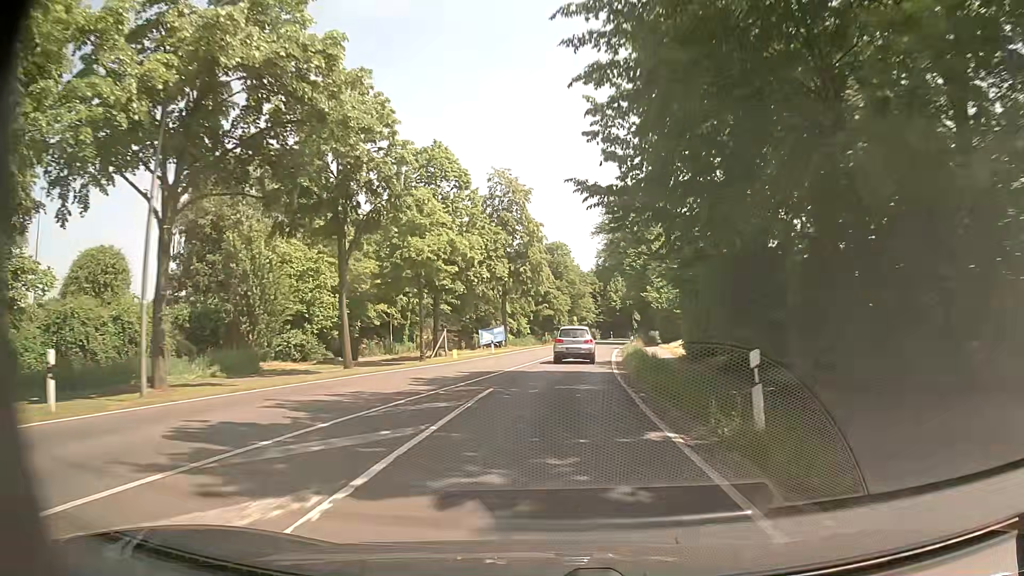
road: primary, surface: asphalt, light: Day
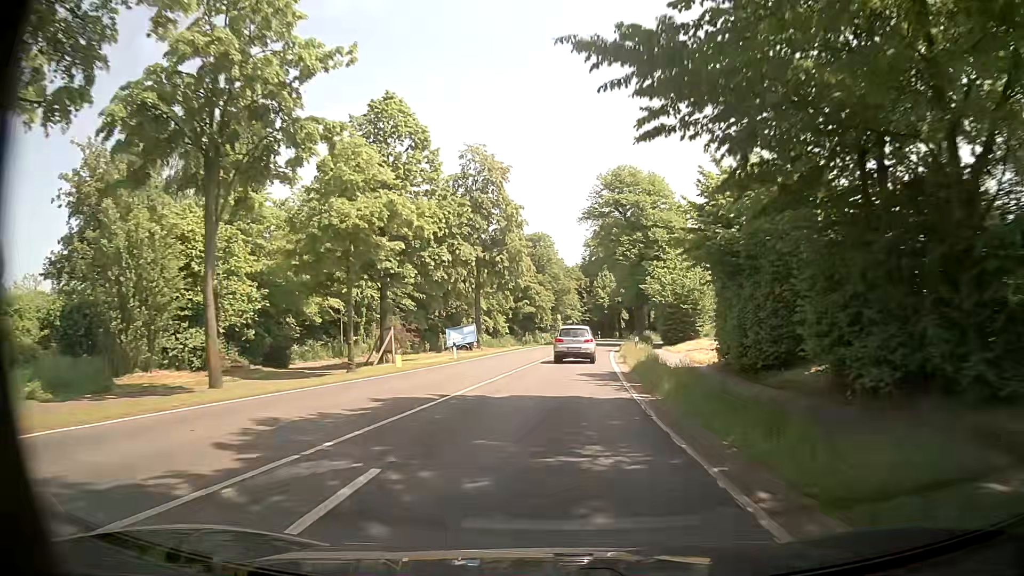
(+0.1, +9.9) m; +1°
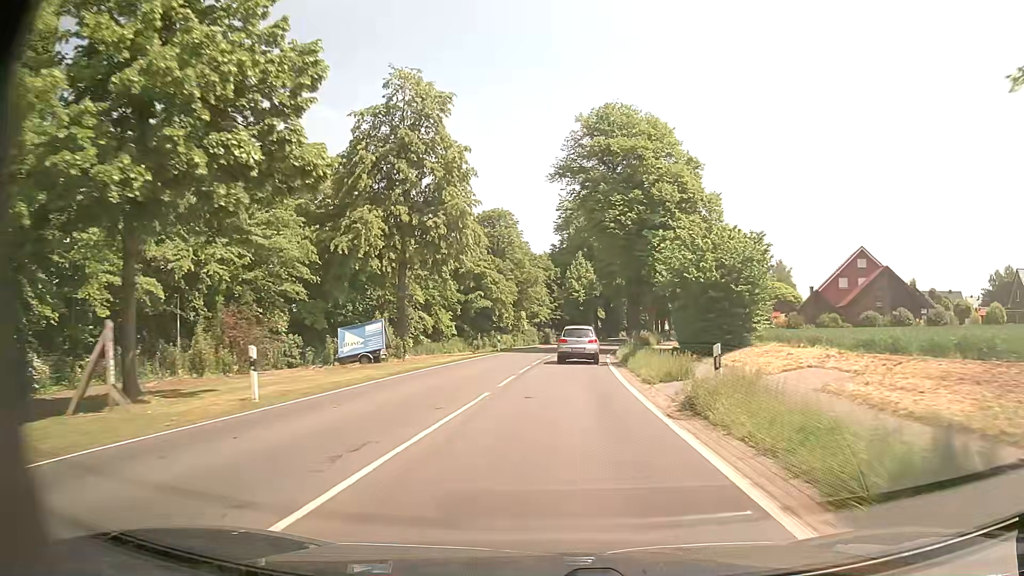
(+0.6, +20.0) m; +3°
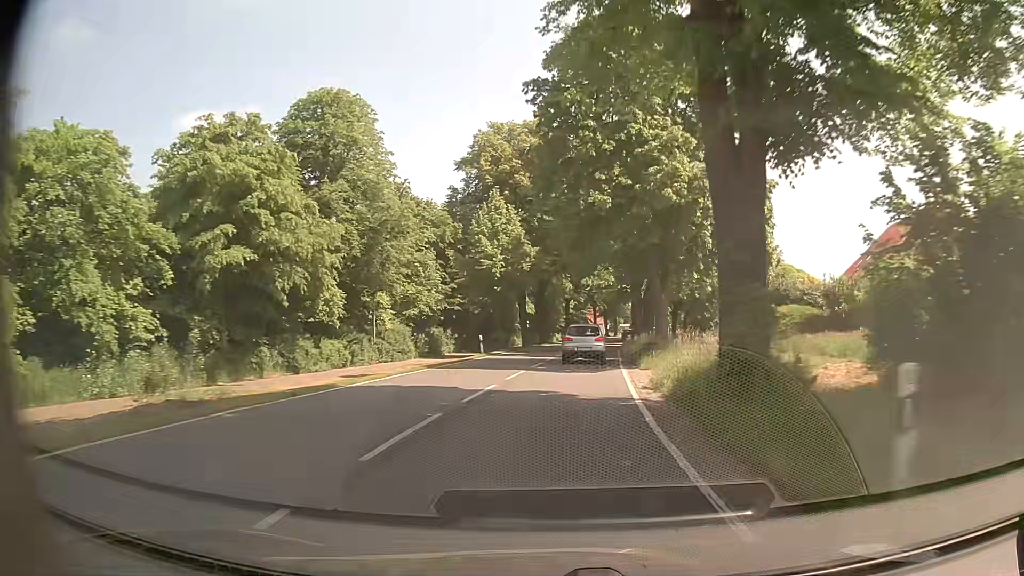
(+2.4, +40.3) m; +7°
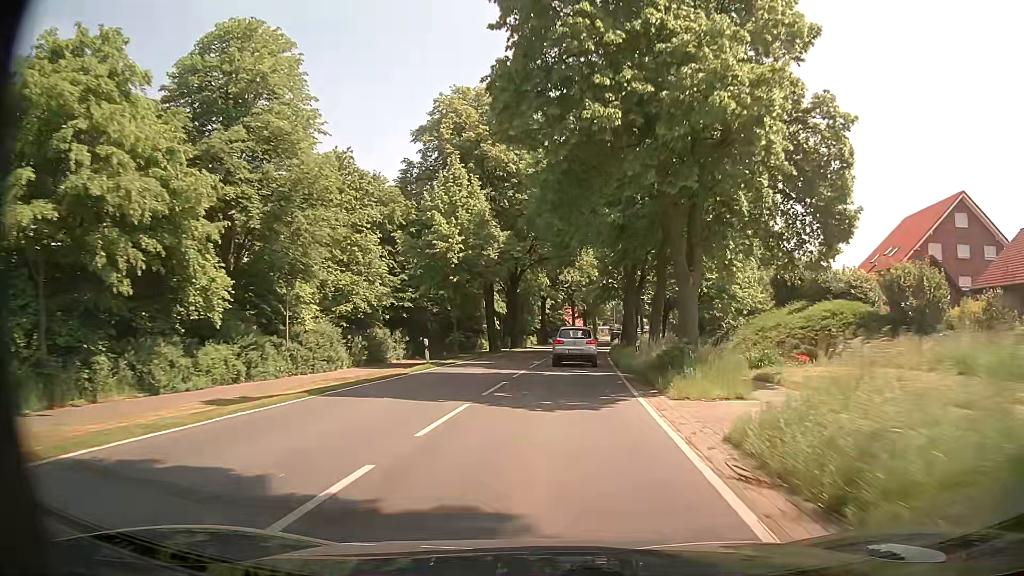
(+0.2, +10.1) m; +2°
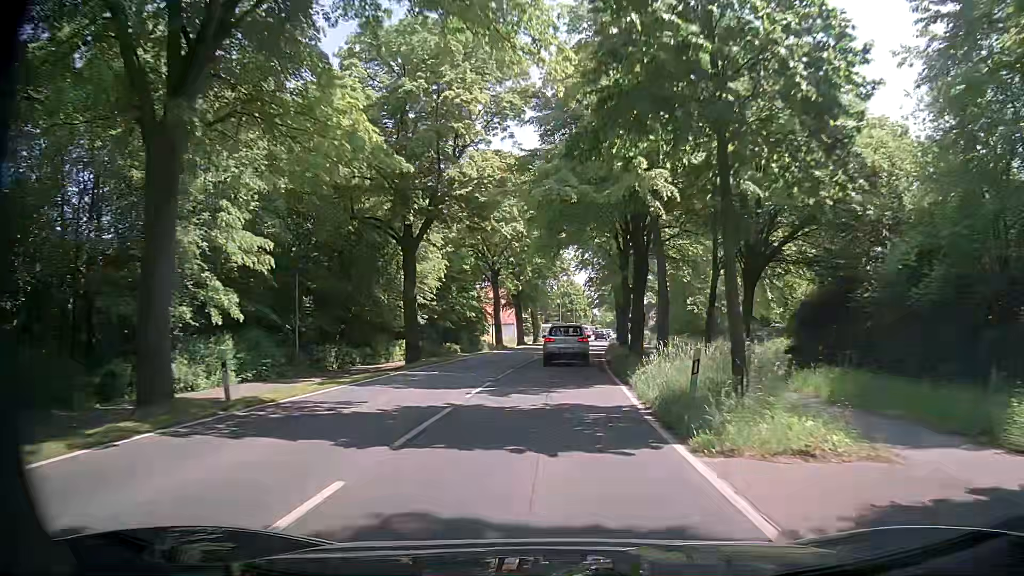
(+2.8, +48.8) m; +6°
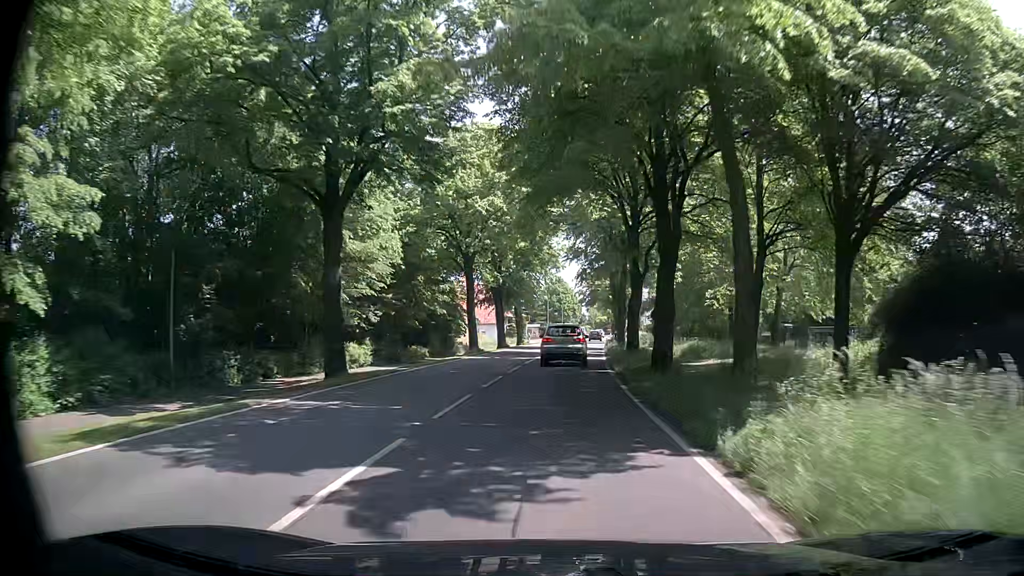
(+0.1, +9.6) m; 0°
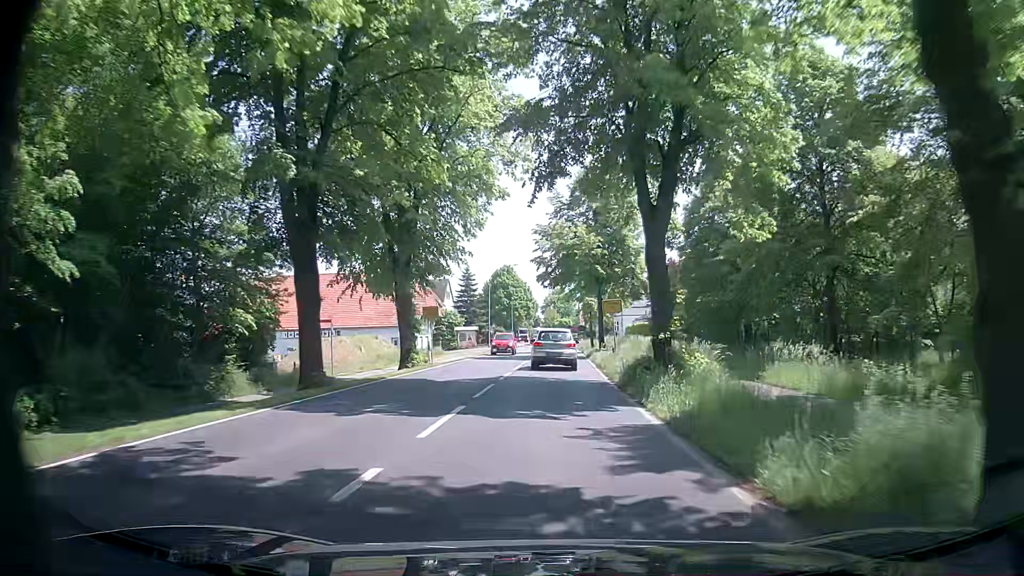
(+1.8, +37.3) m; +5°
(0, +10) (0, +20) (0, +30) (0, +40) (0, +50) (0, +60) (+1, +70) (+1, +80) (+1, +90) (+1, +100) m
